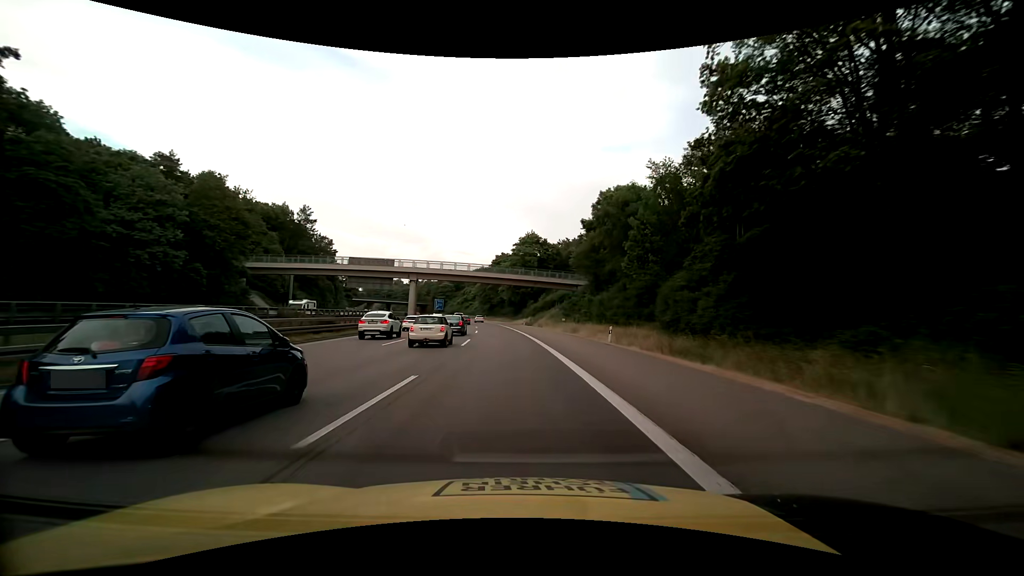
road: motorway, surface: asphalt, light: Day
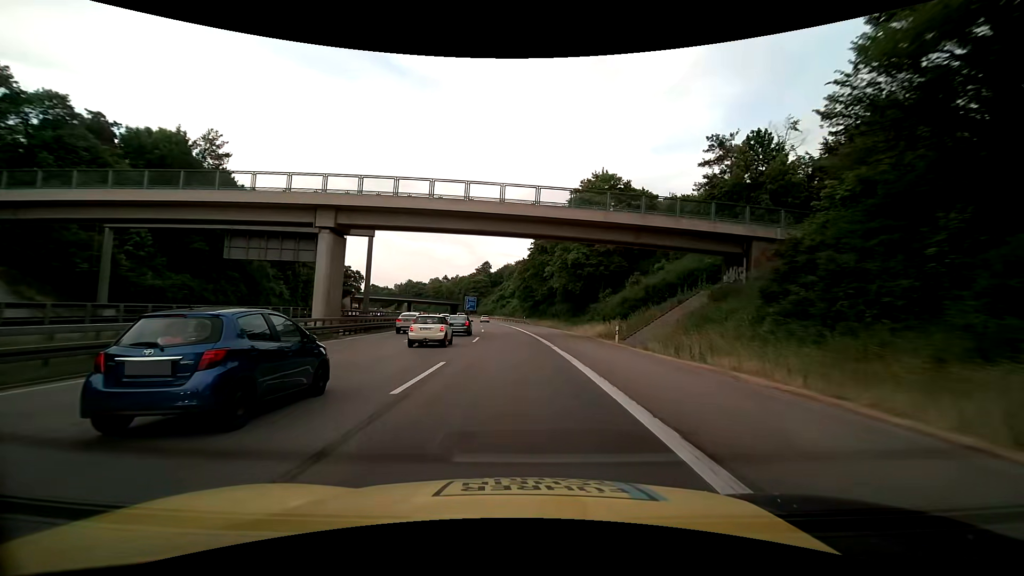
(-2.2, +51.3) m; -5°
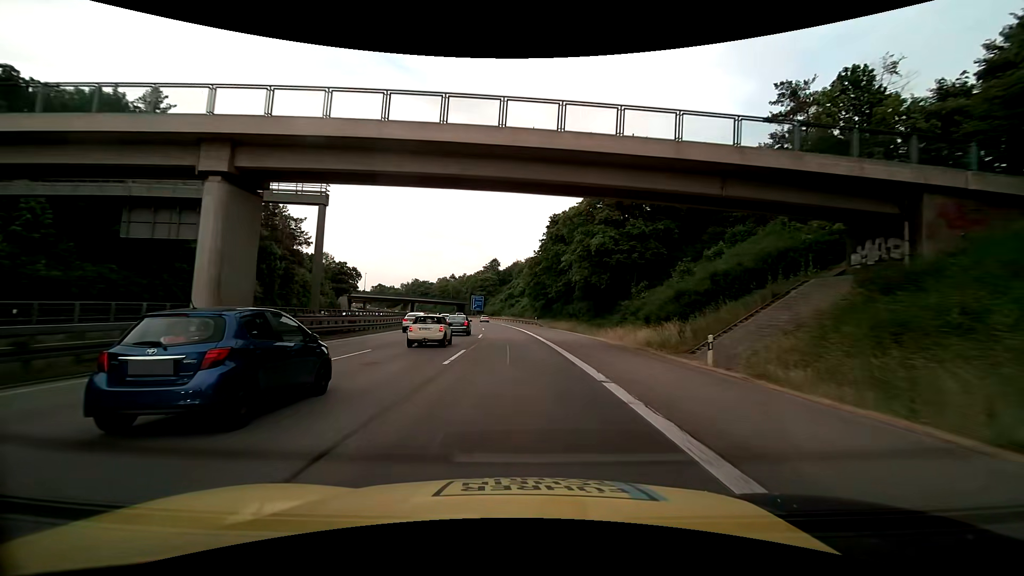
(-0.1, +12.8) m; -1°
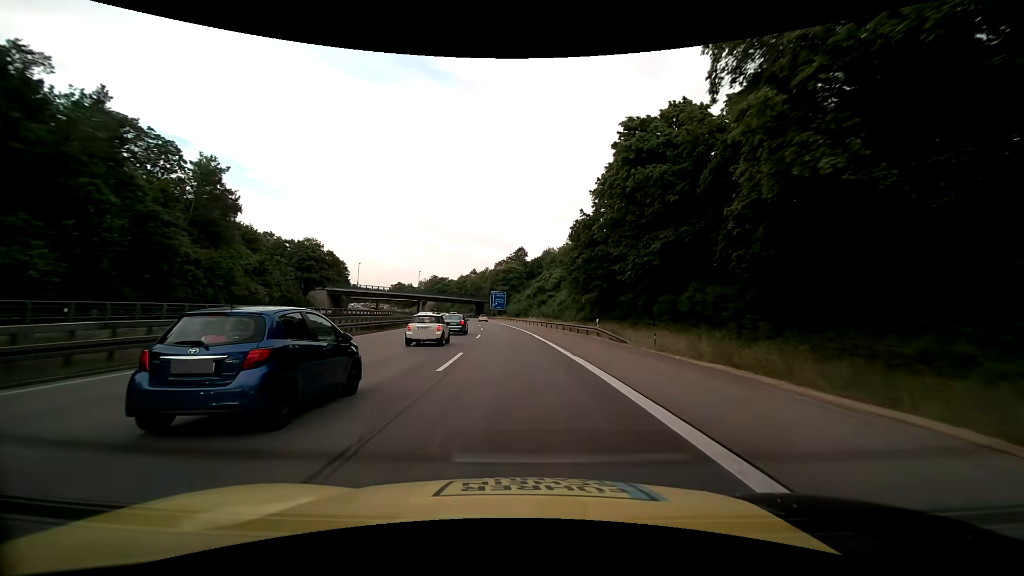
(-1.2, +38.5) m; -4°
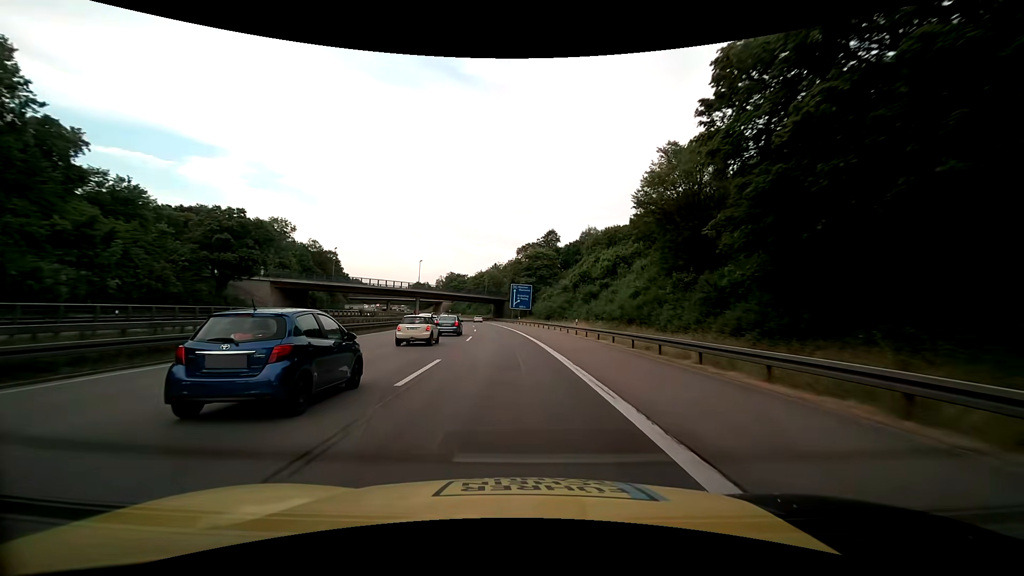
(-0.8, +38.5) m; -3°
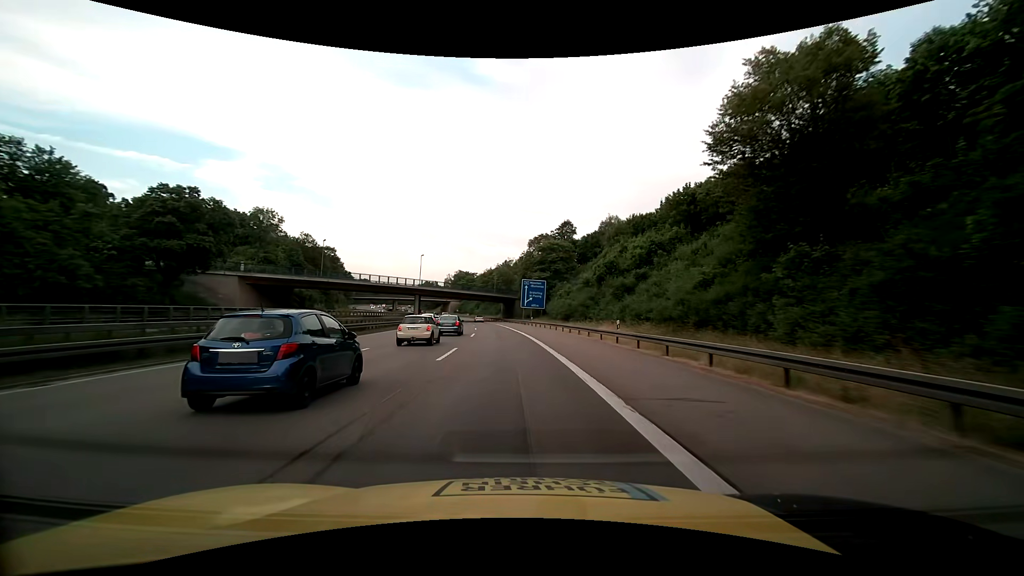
(-0.2, +12.8) m; -2°
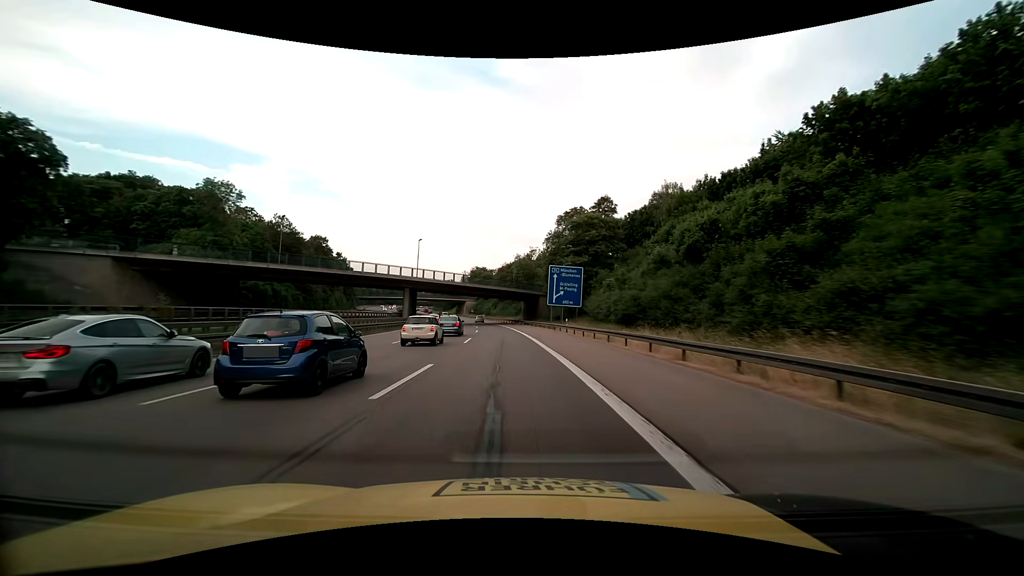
(-0.6, +25.7) m; -3°
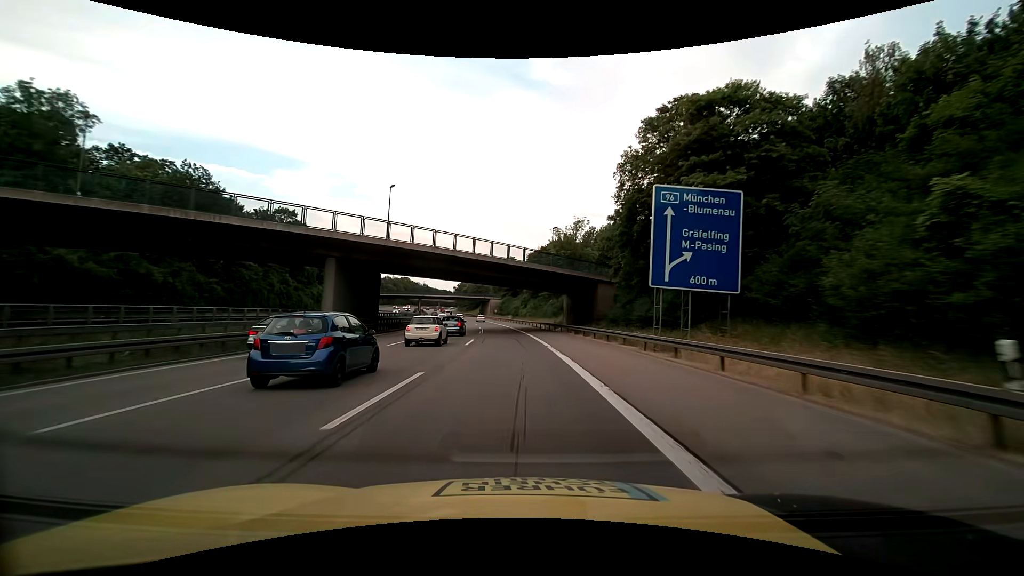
(-1.3, +38.5) m; -4°
(0, +10) (0, +20) (-1, +30) (-1, +40) (-2, +50) (-2, +60) (-3, +70) (-4, +80) (-6, +90) (-7, +100) m
